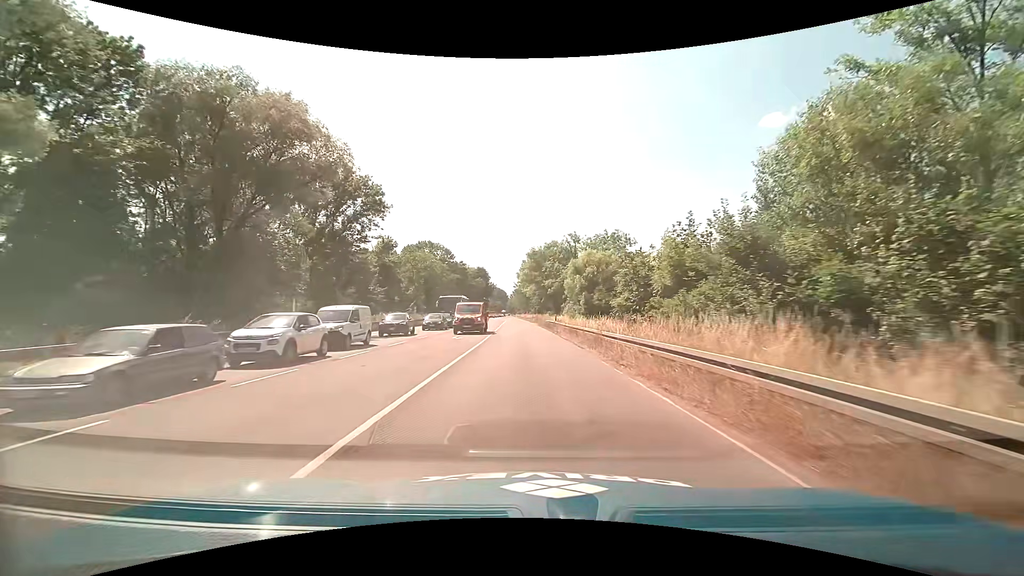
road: primary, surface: asphalt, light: Day
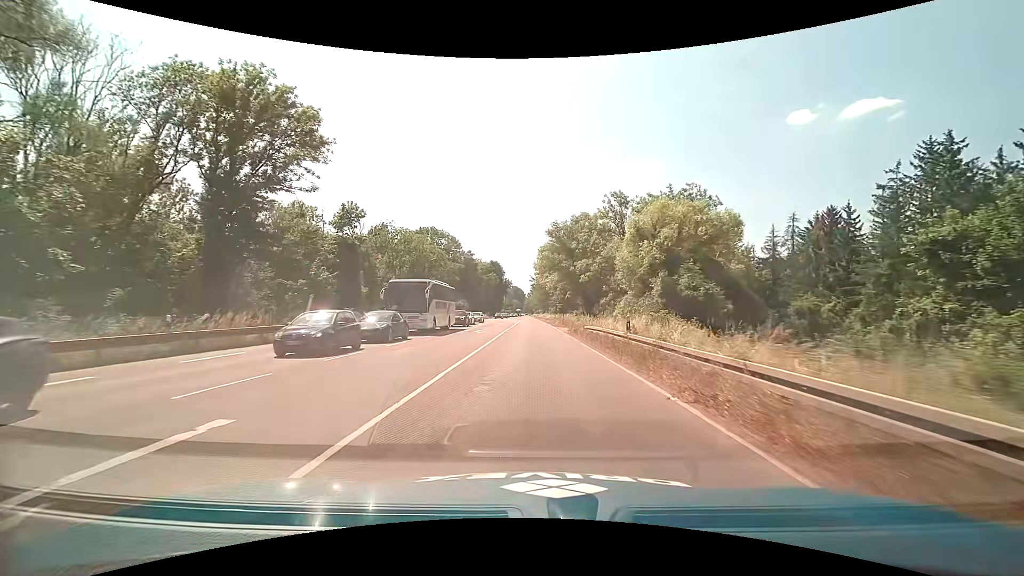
(-0.4, +26.1) m; -2°
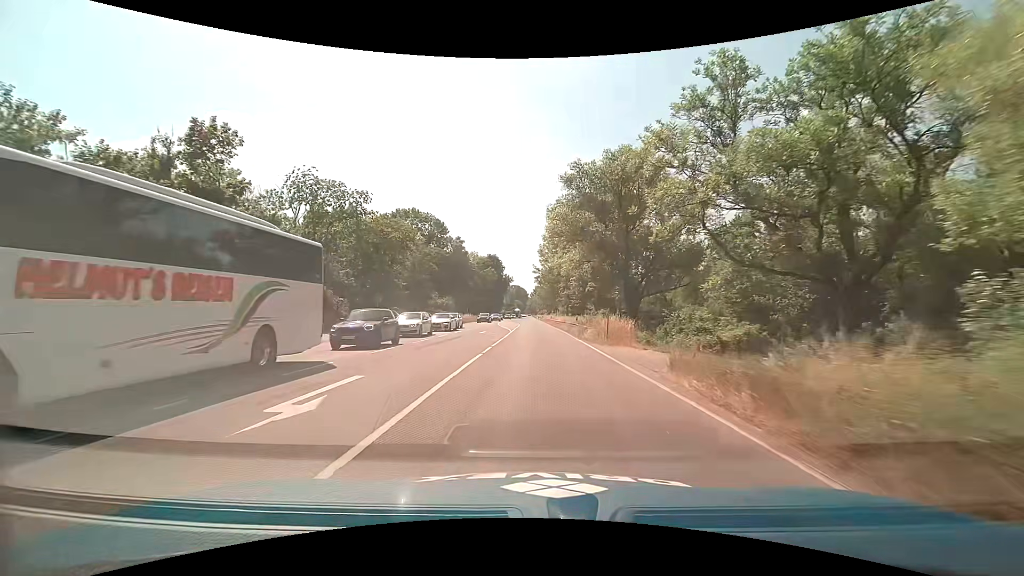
(-0.3, +27.5) m; -1°
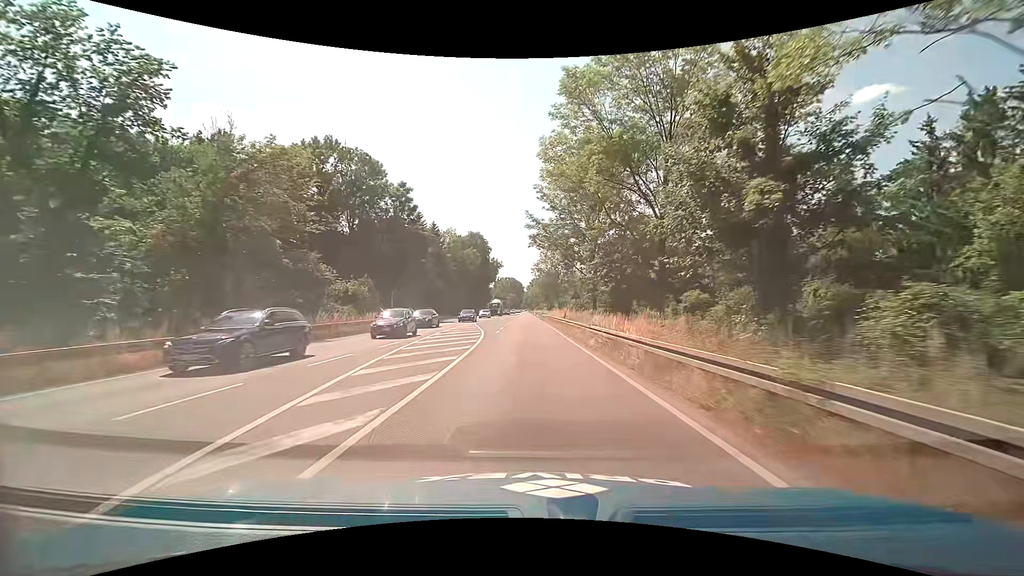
(+0.3, +46.0) m; +1°
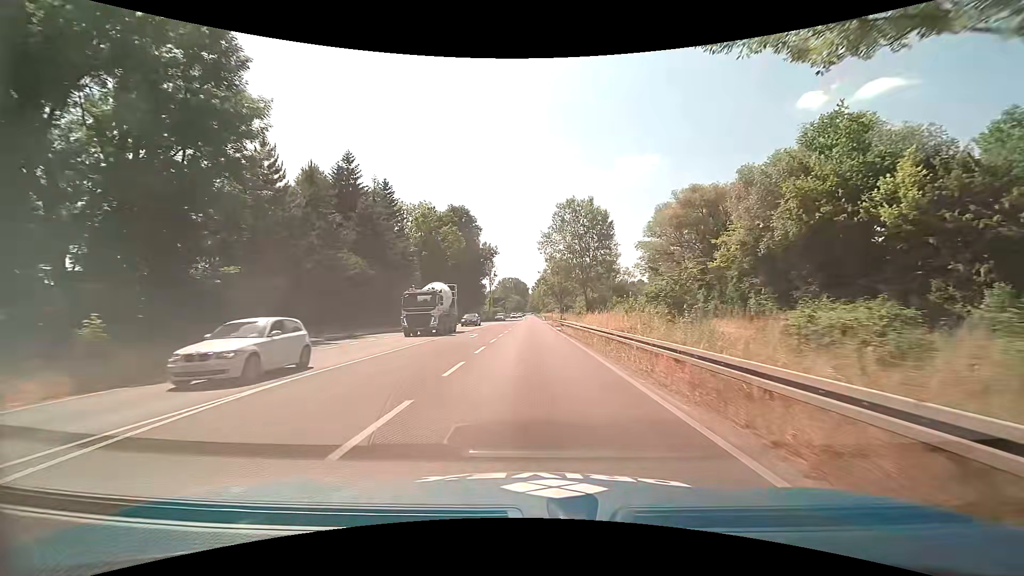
(-0.8, +42.5) m; -2°
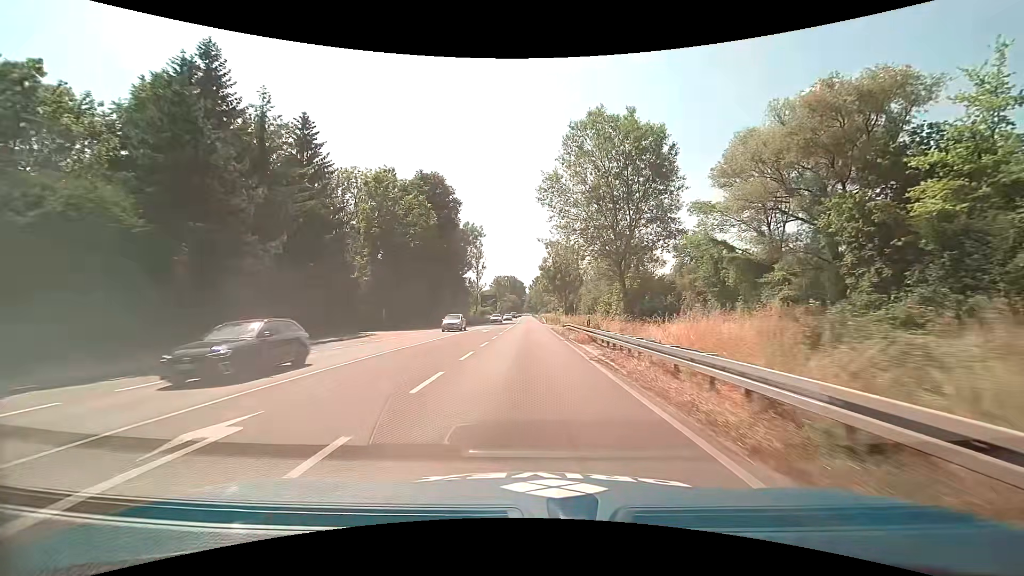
(+0.3, +26.4) m; +1°
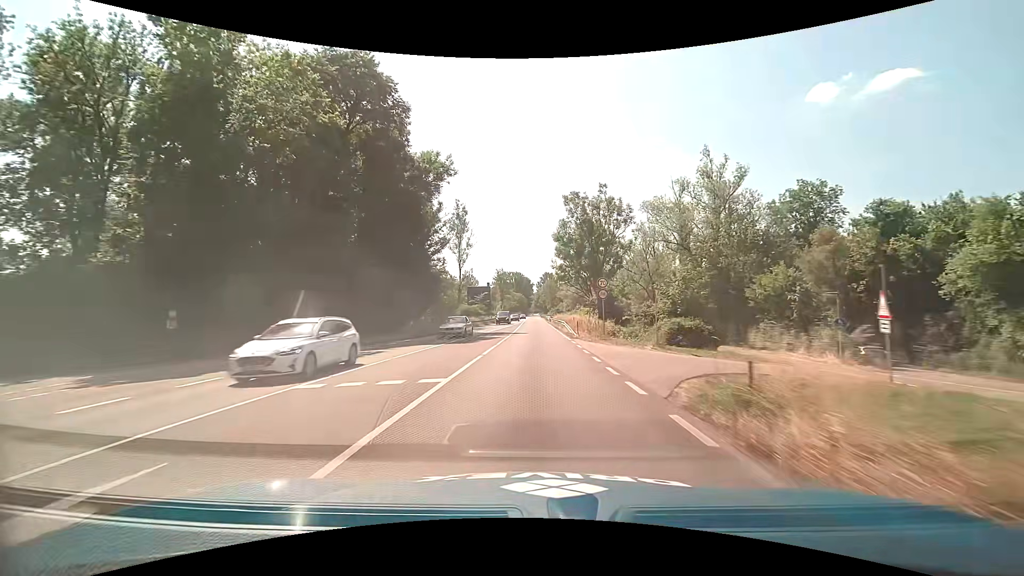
(-0.4, +38.8) m; -1°
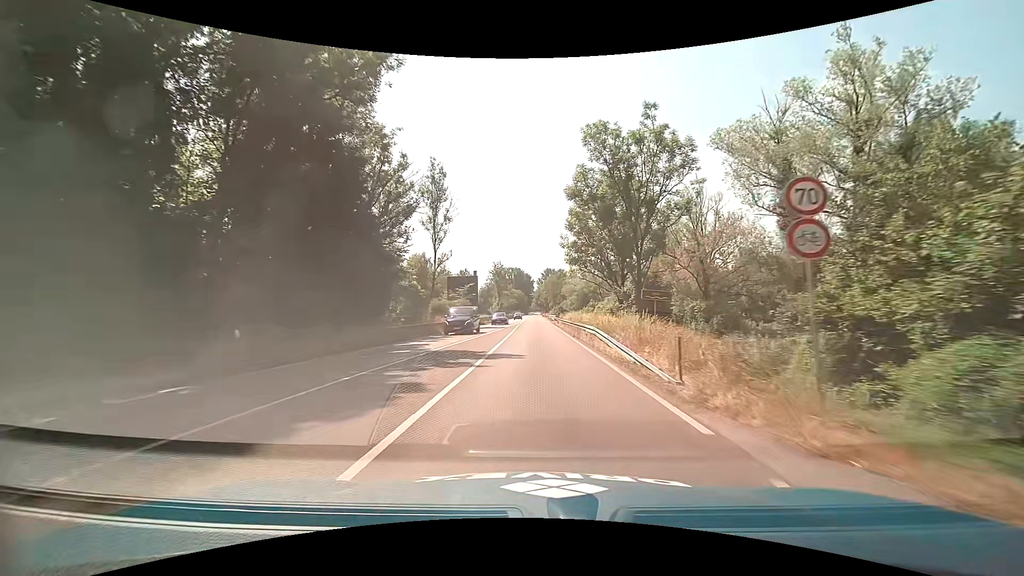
(-0.2, +20.6) m; -1°
